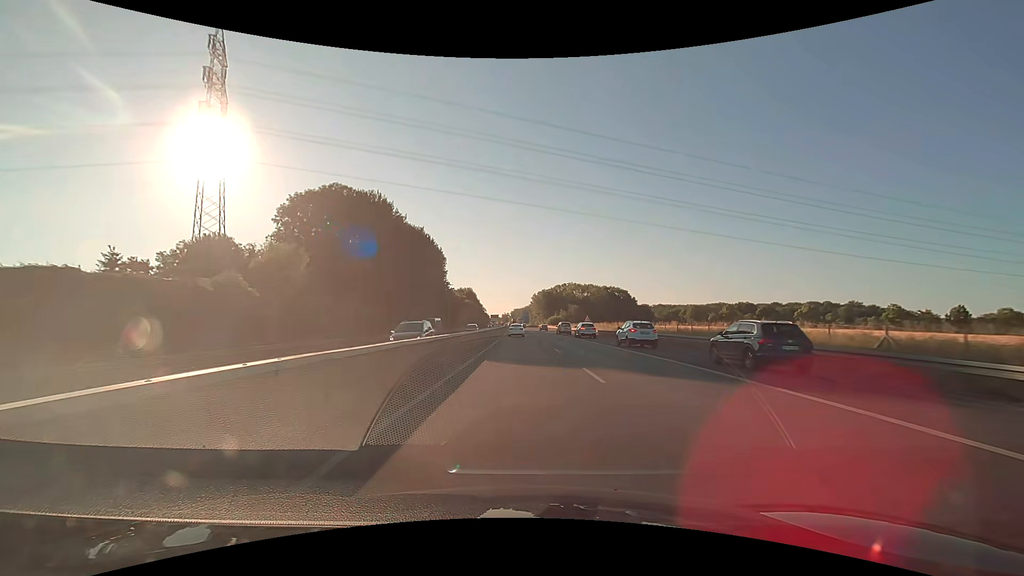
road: trunk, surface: asphalt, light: Day
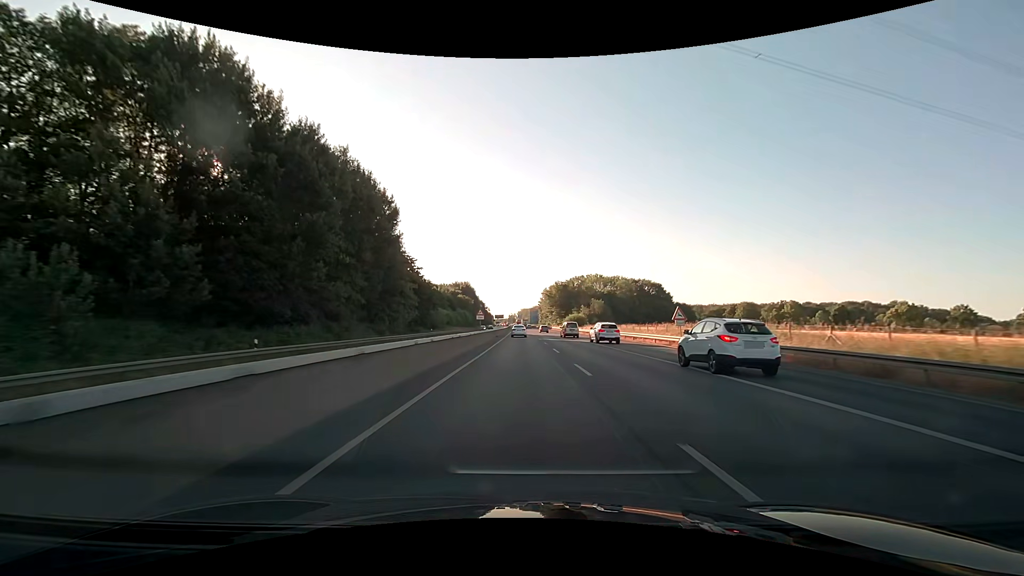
(-0.3, +47.4) m; -1°
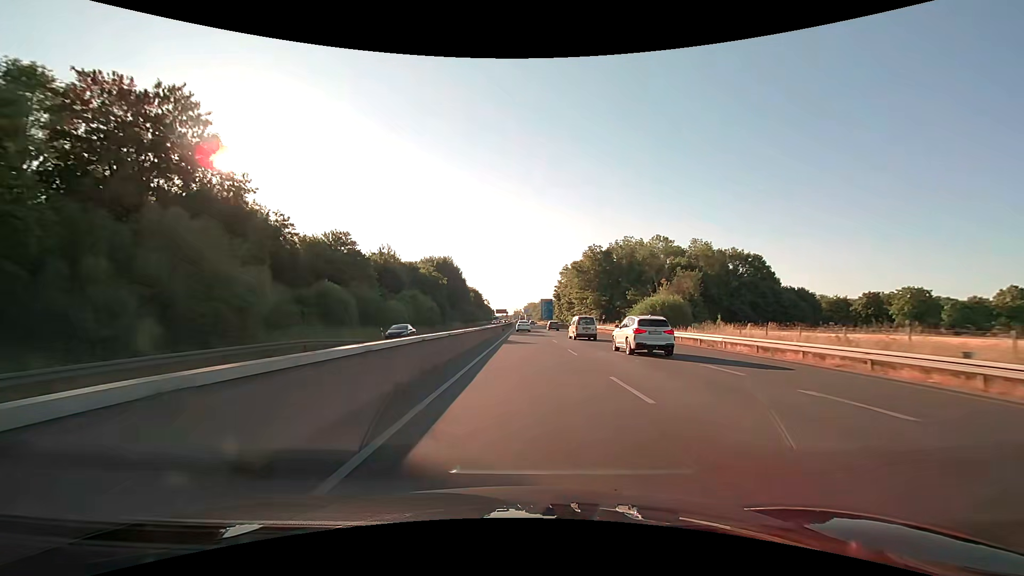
(-0.6, +76.7) m; -1°
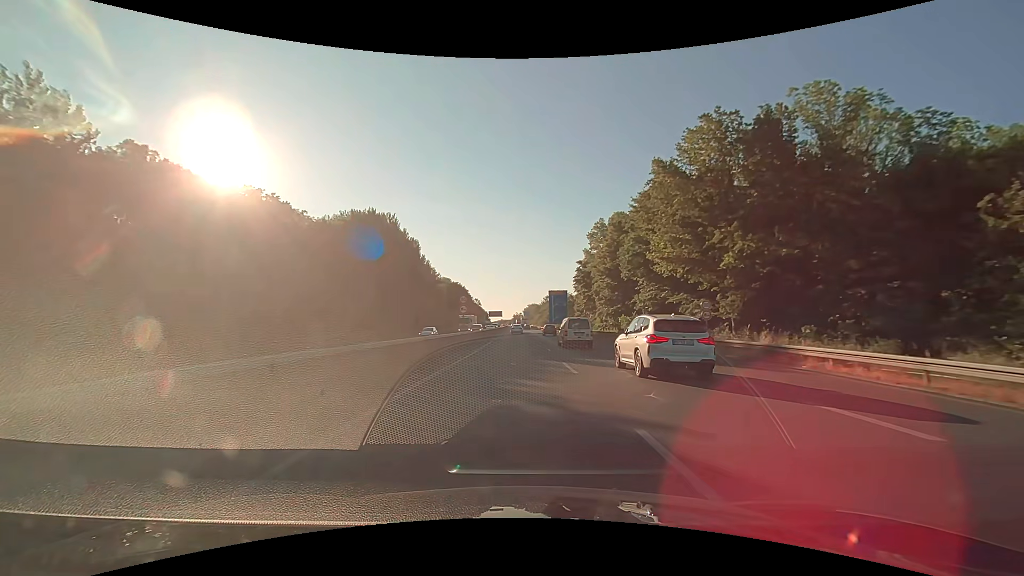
(+0.5, +66.7) m; 0°
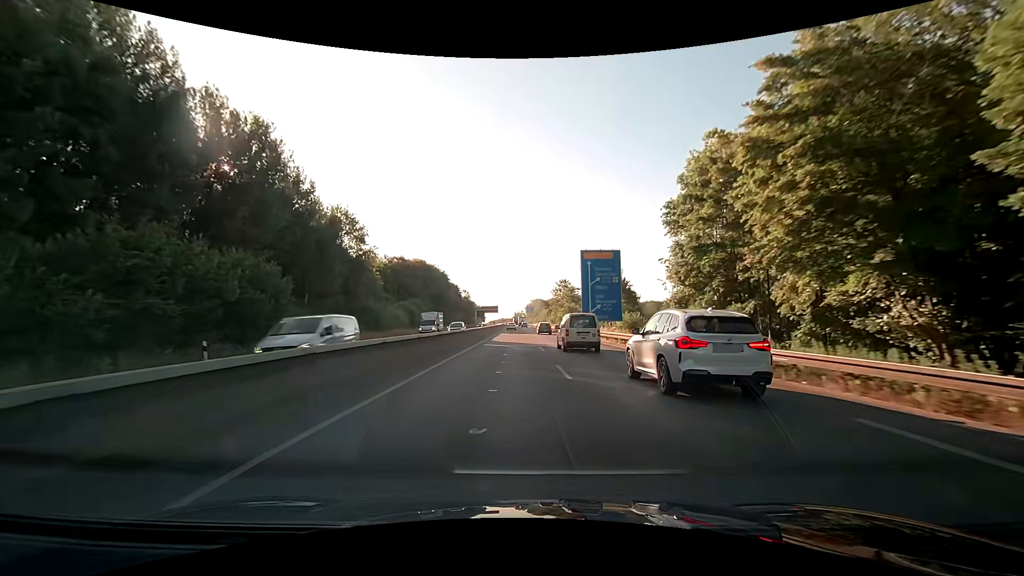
(-0.3, +62.1) m; 0°
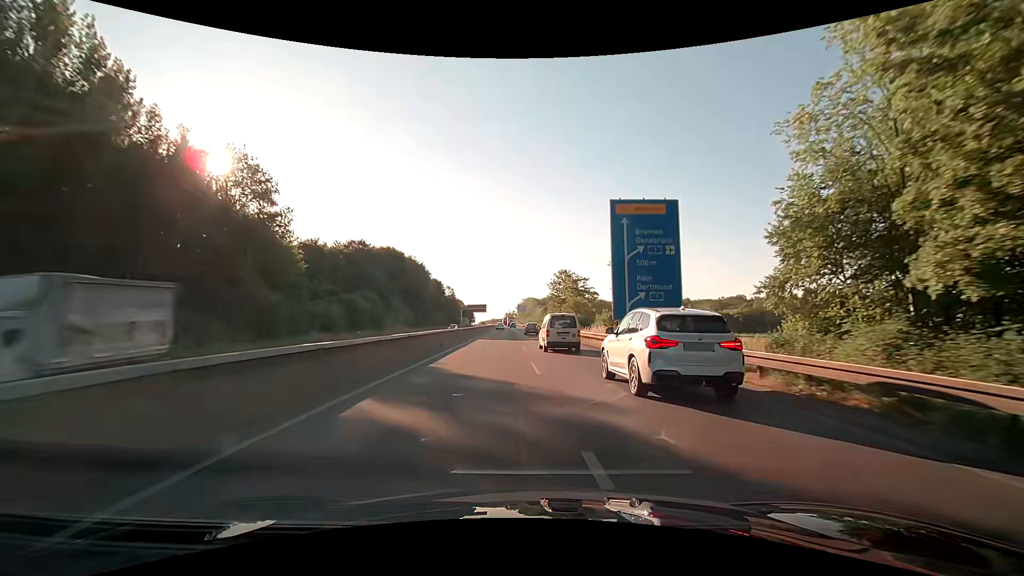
(0.0, +22.8) m; 0°
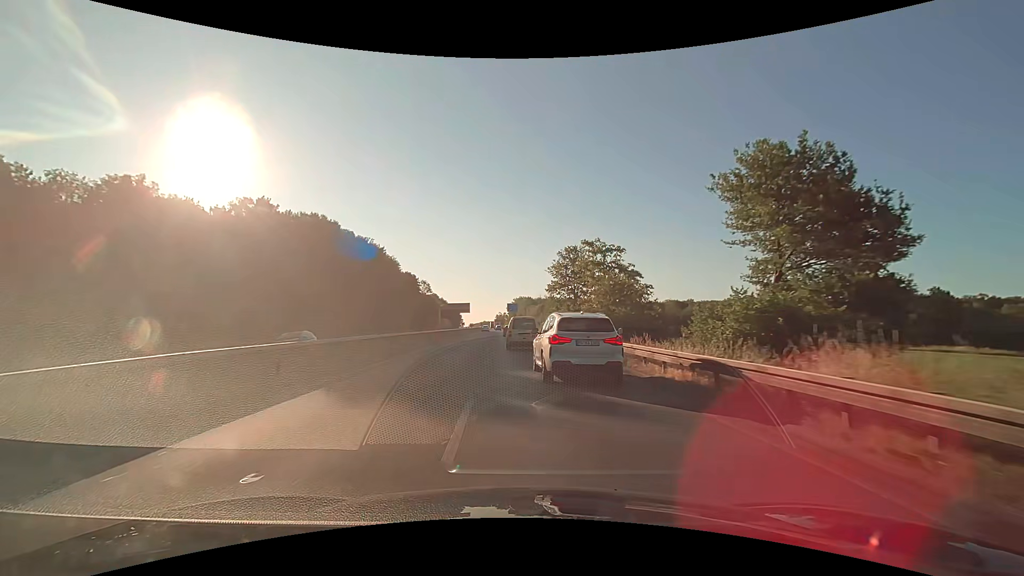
(+0.5, +32.2) m; +1°
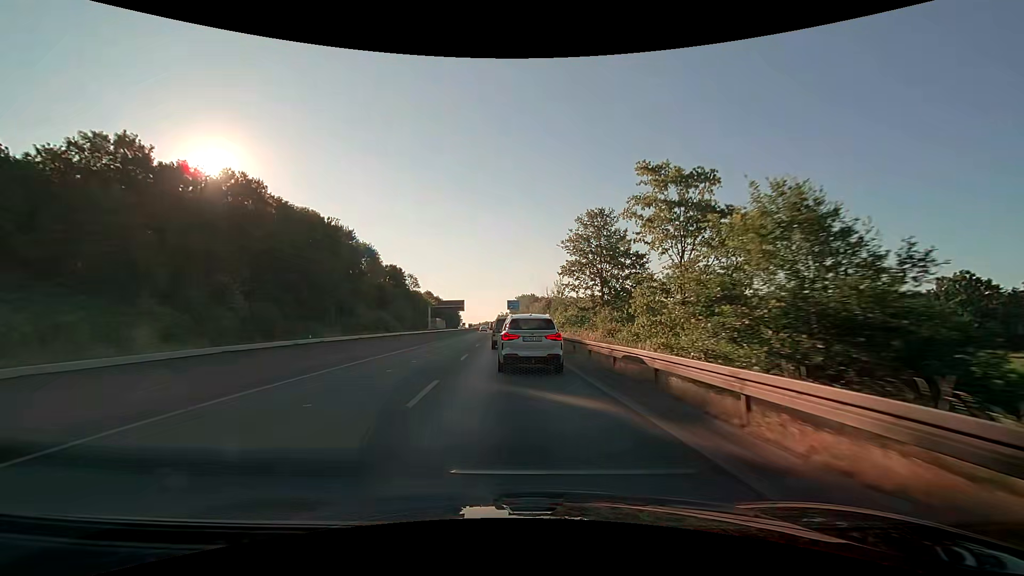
(0.0, +21.3) m; 0°
(0, +10) (0, +20) (-1, +30) (-1, +40) (-2, +50) (-2, +60) (-3, +70) (-3, +80) (-3, +90) (-3, +100) m
